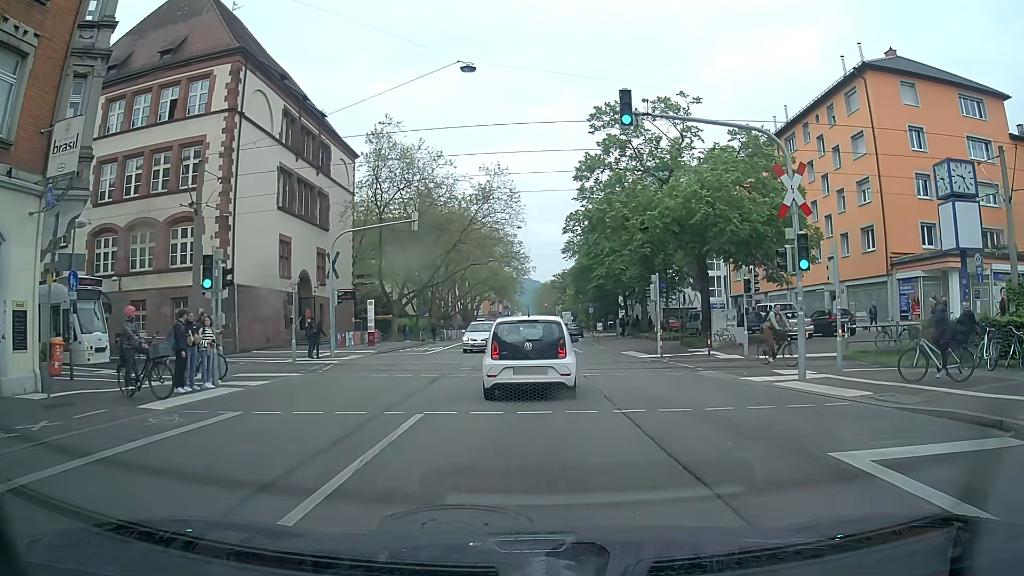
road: secondary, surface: asphalt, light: Day
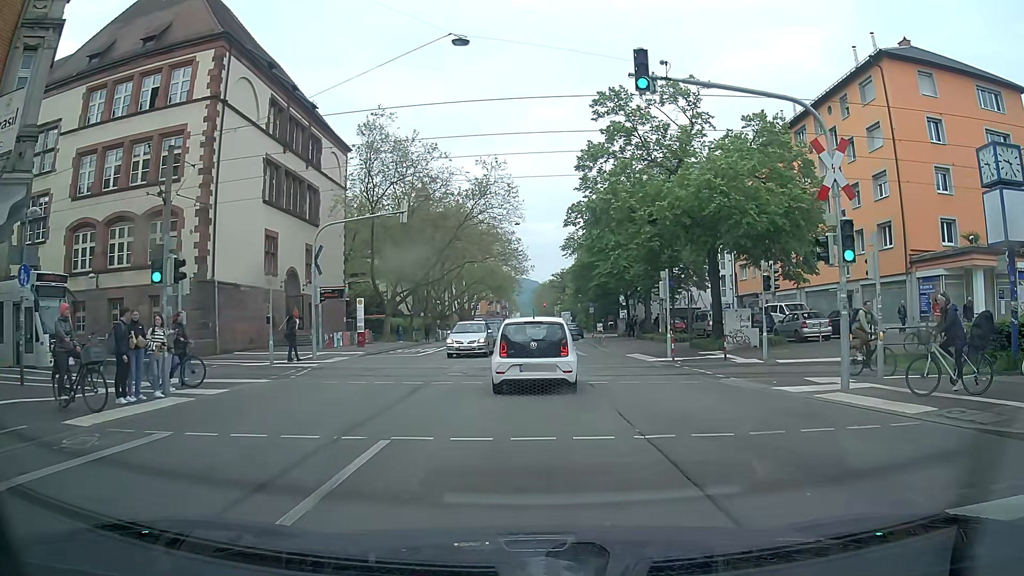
(0.0, +2.4) m; -2°
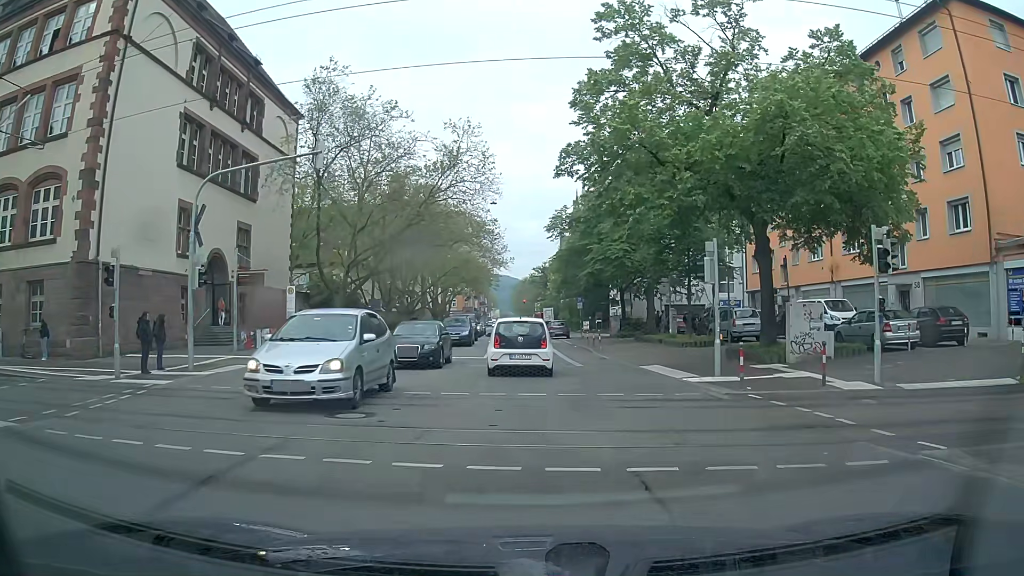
(+0.3, +9.3) m; +2°
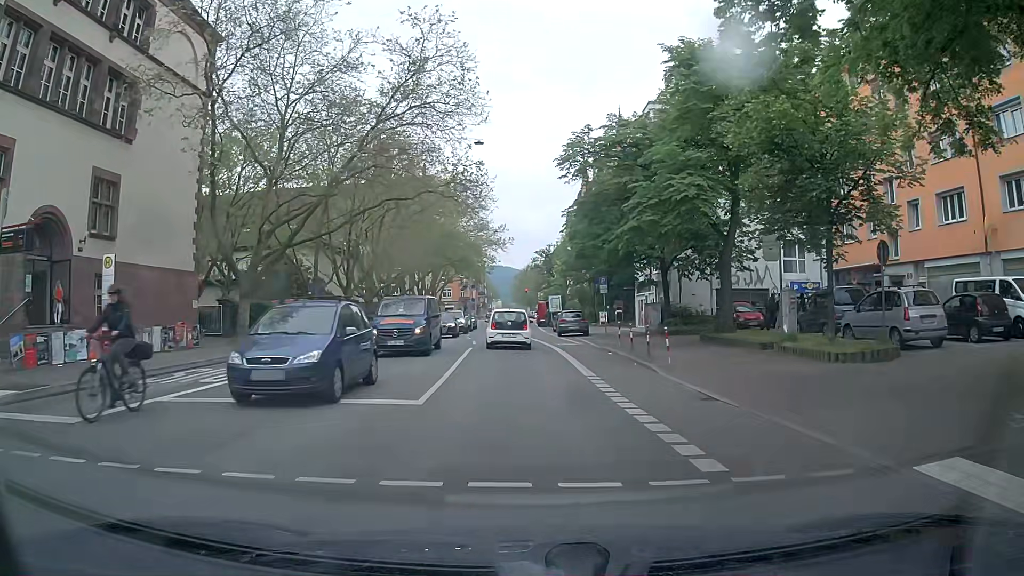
(+0.2, +15.8) m; +1°
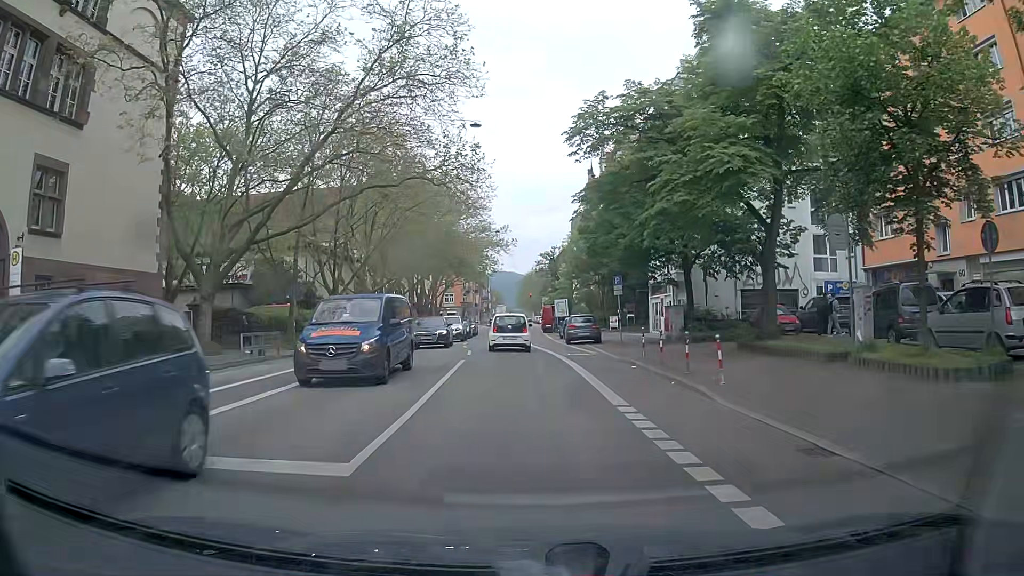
(0.0, +4.4) m; -1°
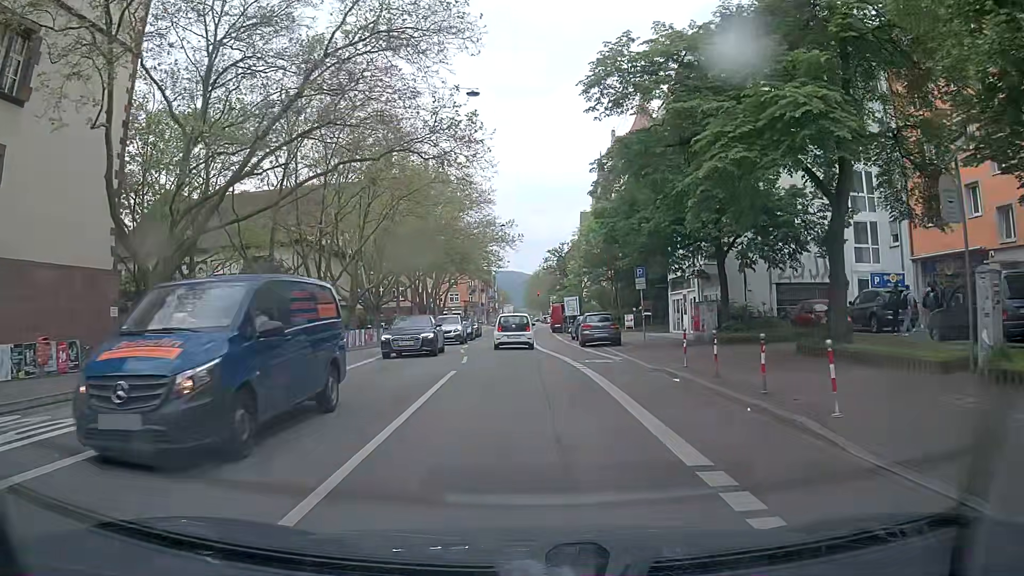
(0.0, +4.6) m; 0°
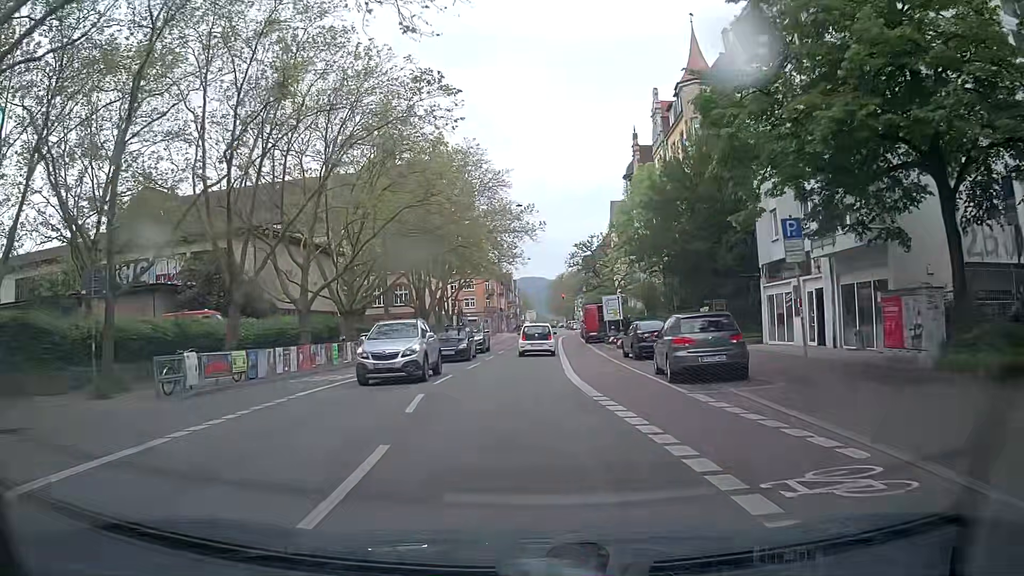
(-0.4, +15.0) m; -3°
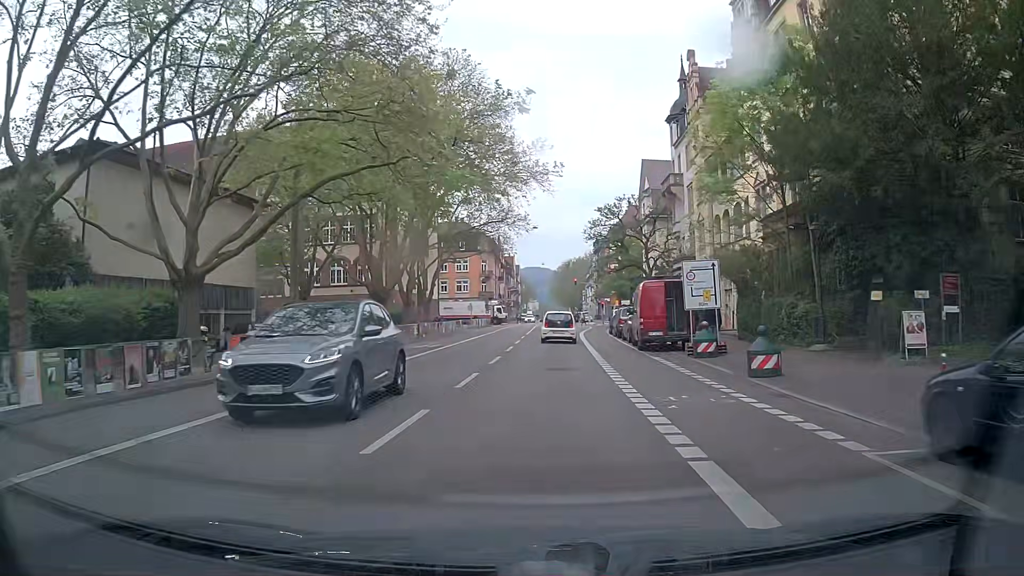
(+0.1, +21.8) m; +1°
